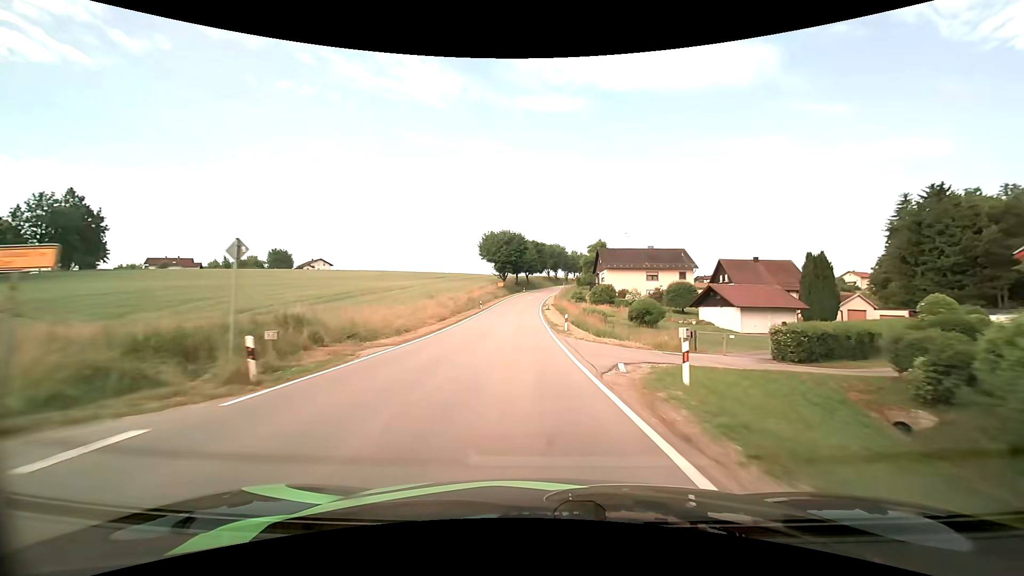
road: tertiary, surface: asphalt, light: Day
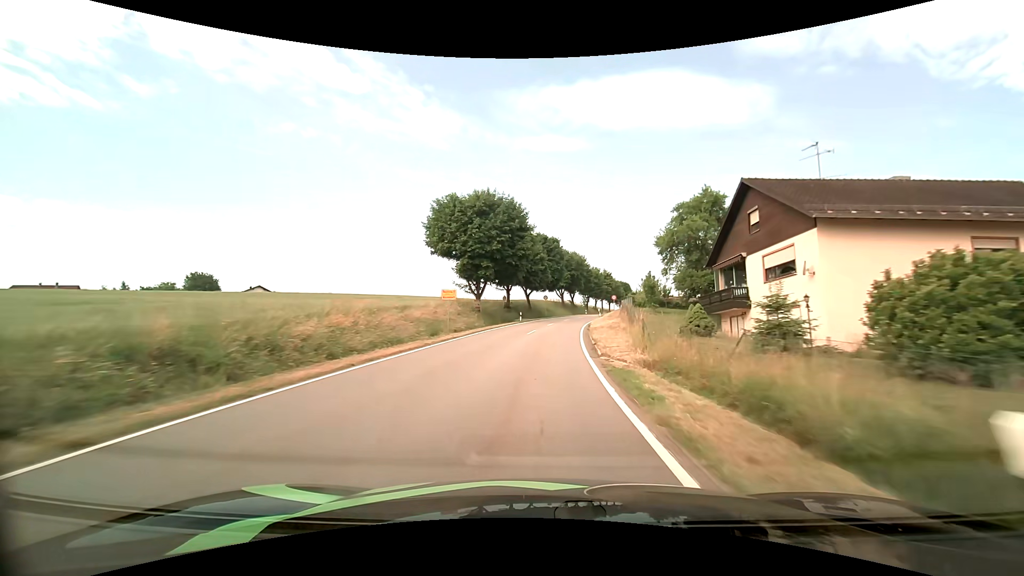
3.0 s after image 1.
(-1.4, +56.8) m; -1°
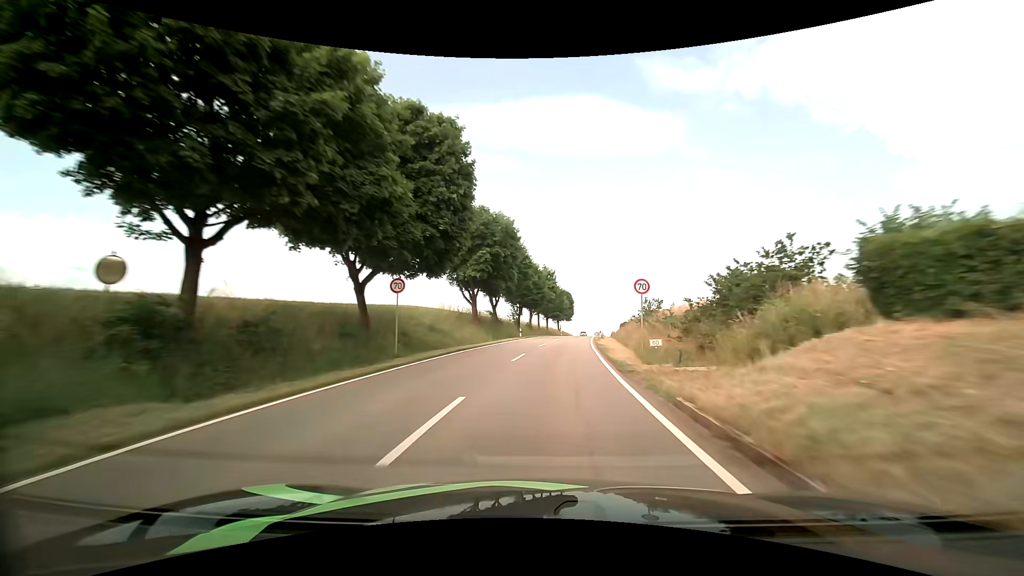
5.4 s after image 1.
(+3.2, +49.6) m; +8°
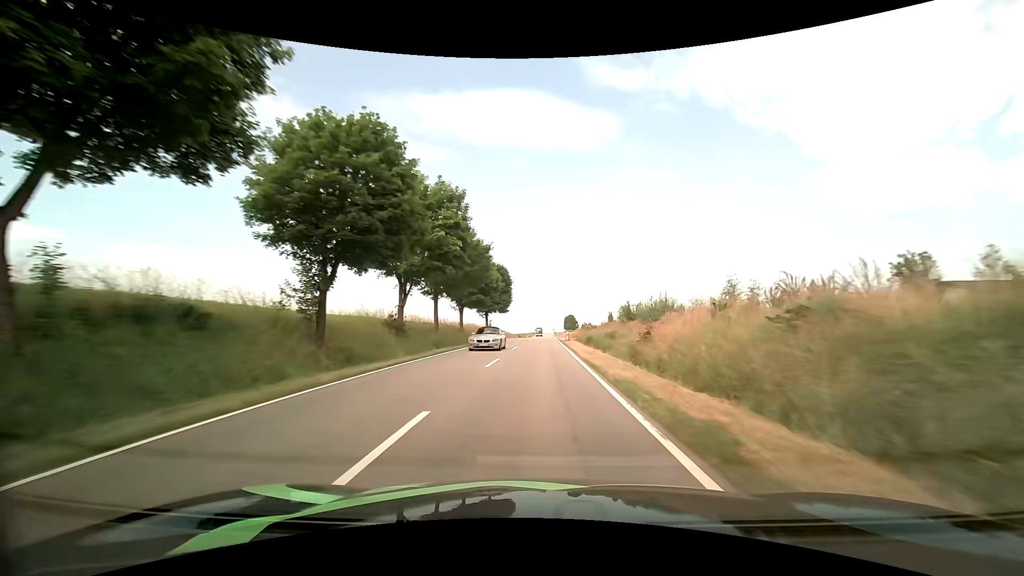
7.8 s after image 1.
(+4.2, +50.3) m; +7°
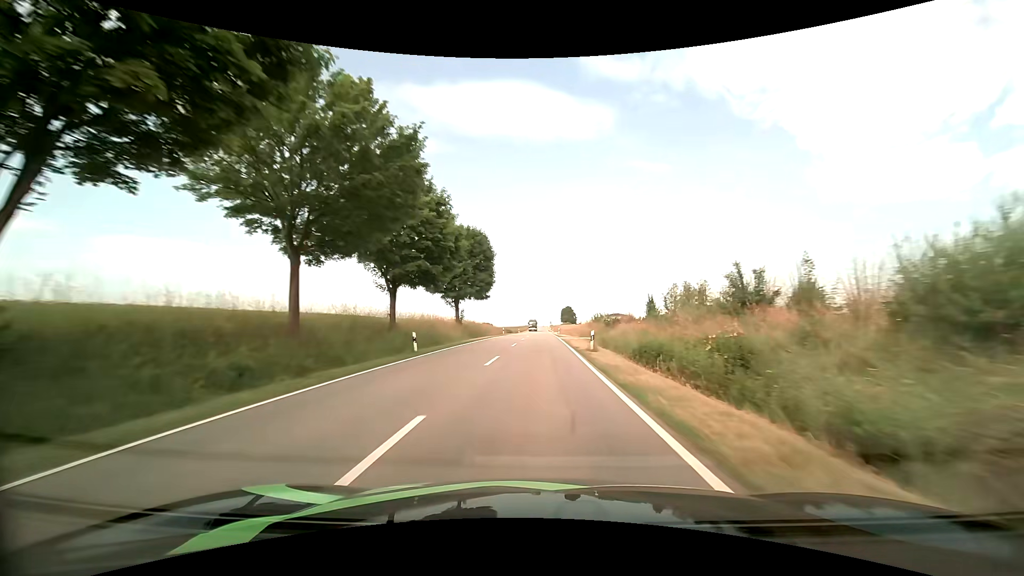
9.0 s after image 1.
(+0.1, +25.6) m; +1°
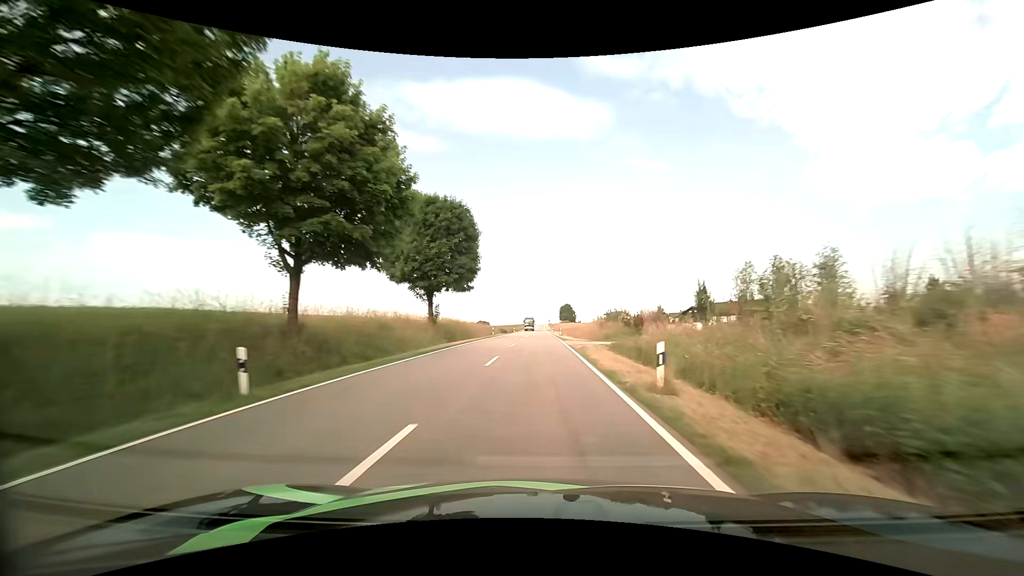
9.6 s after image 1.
(0.0, +12.7) m; 0°
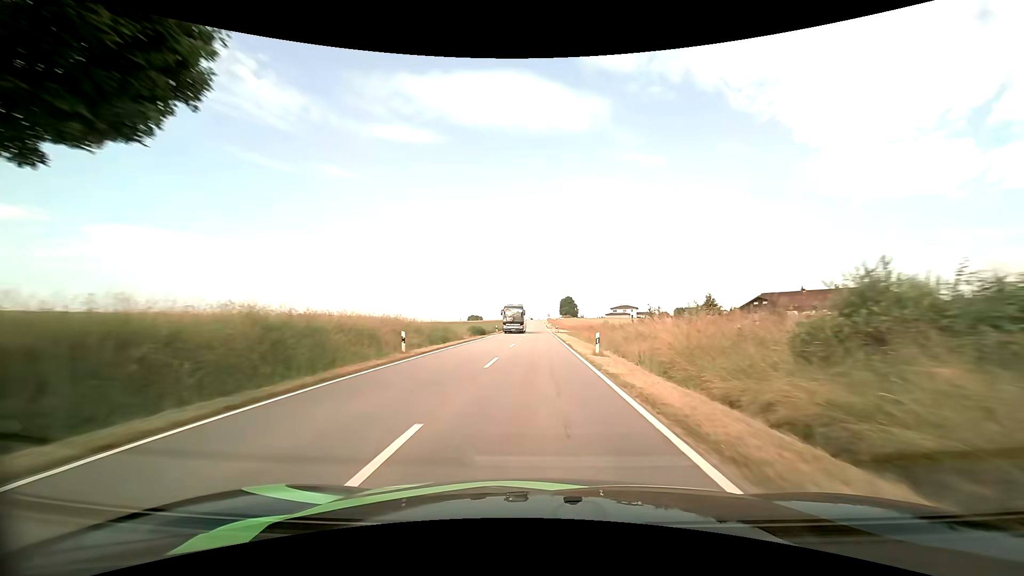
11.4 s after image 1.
(0.0, +37.4) m; 0°
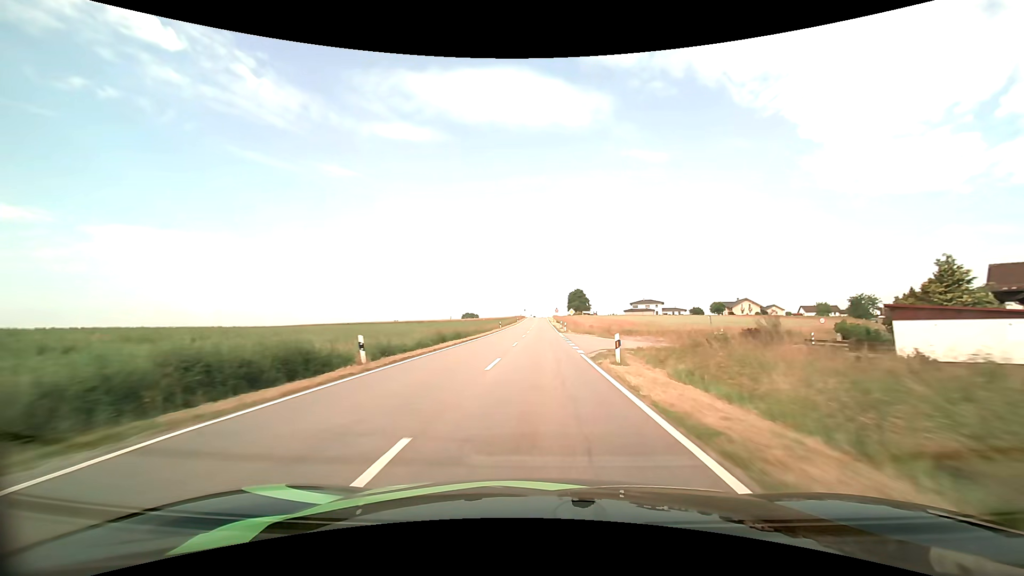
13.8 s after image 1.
(0.0, +49.9) m; 0°
(0, +10) (0, +20) (0, +30) (0, +40) (0, +50) (0, +60) (0, +70) (0, +80) (+1, +90) (+1, +100) m
